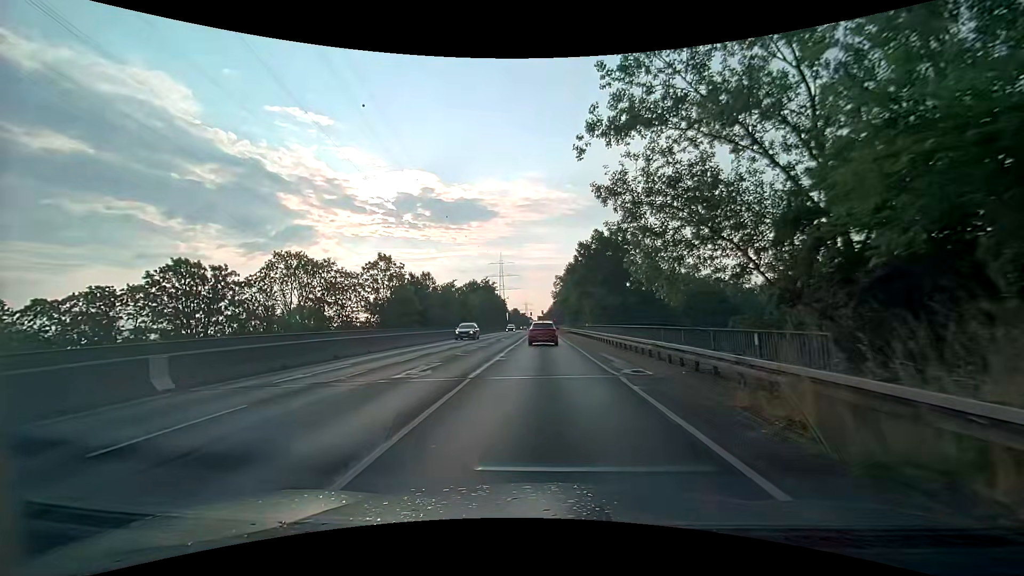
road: secondary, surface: asphalt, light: Day
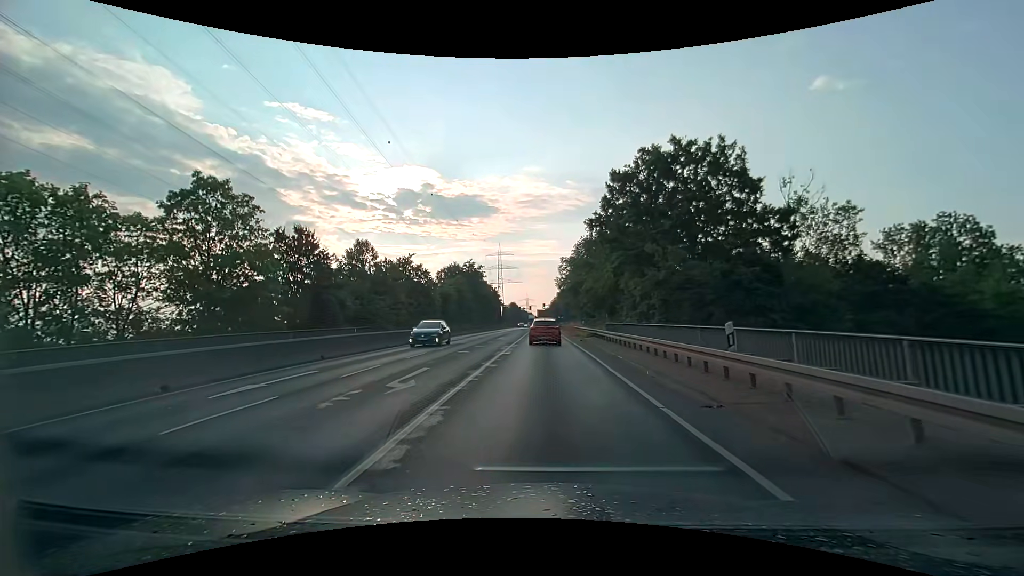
(+0.2, +29.9) m; +1°
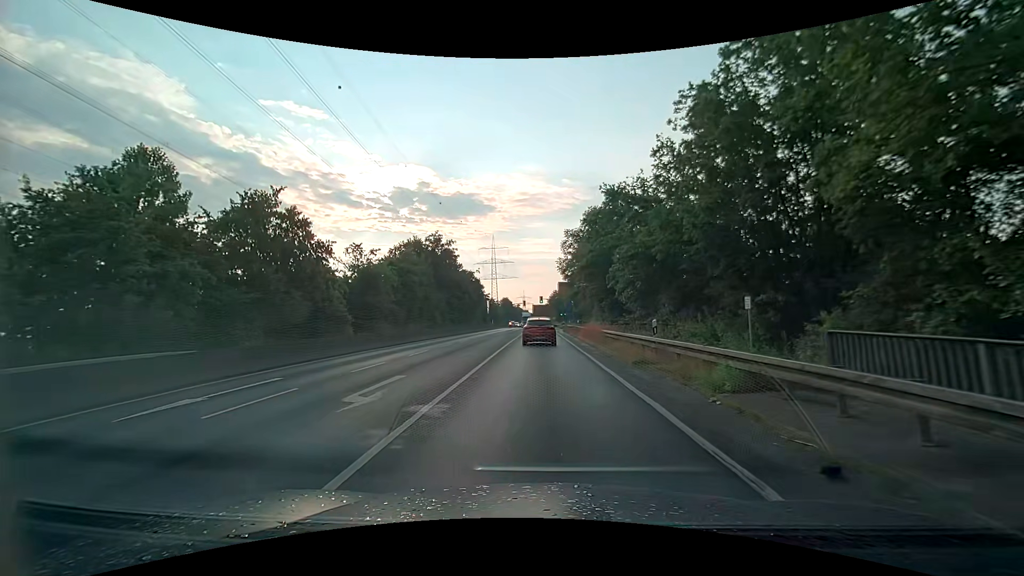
(-0.3, +29.4) m; 0°
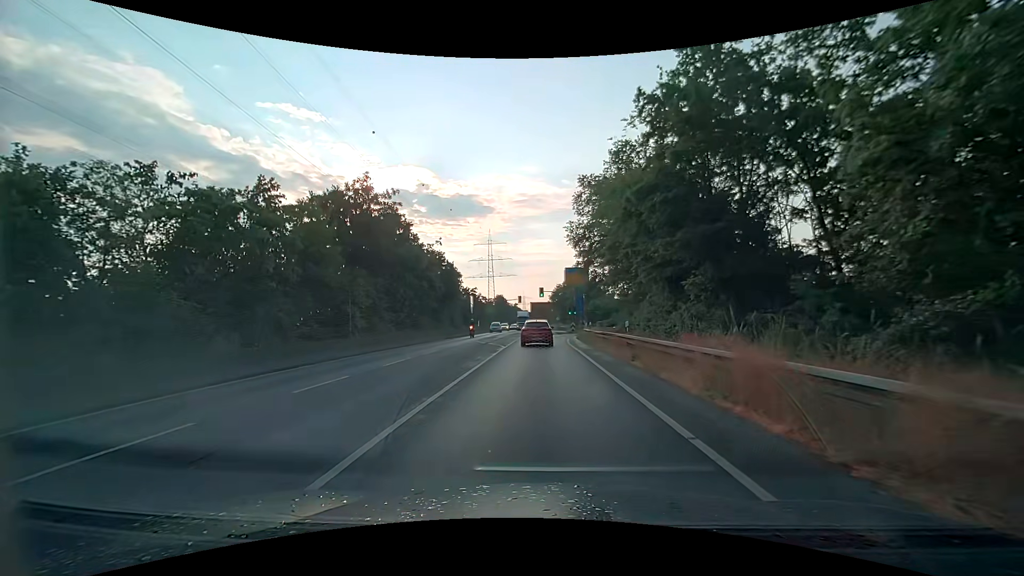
(-0.1, +27.4) m; -1°
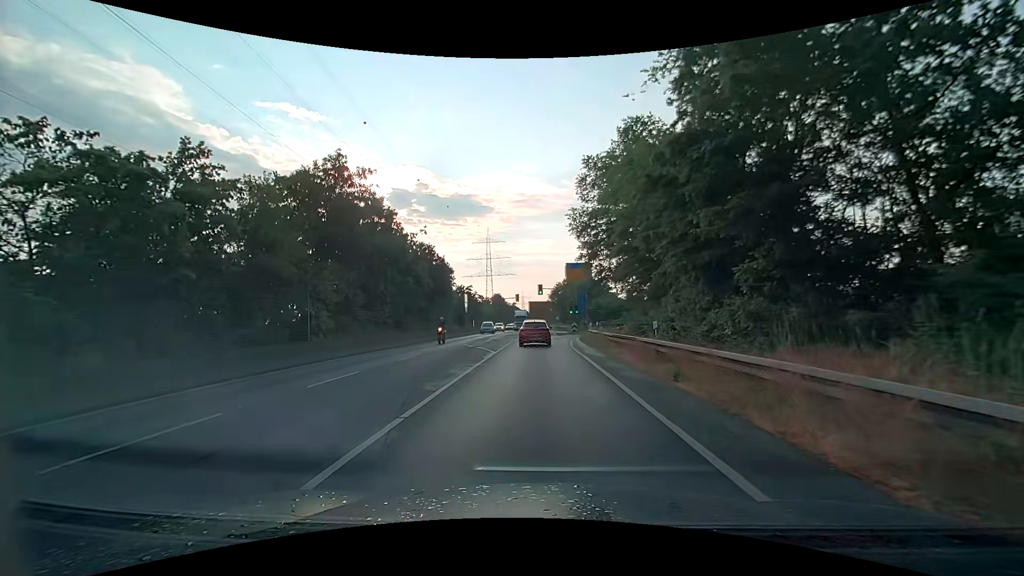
(+0.1, +5.4) m; +1°
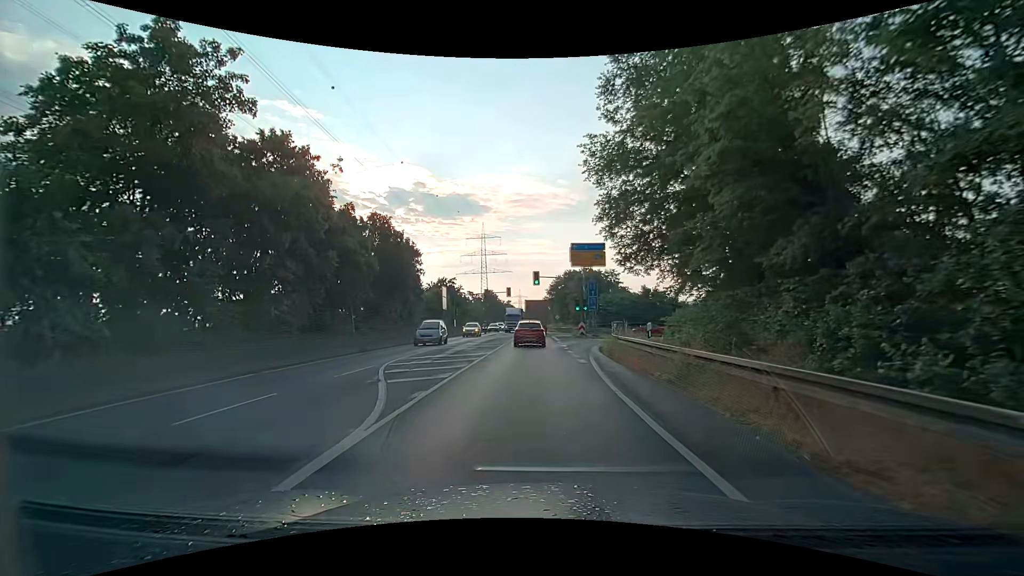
(-0.1, +16.1) m; 0°
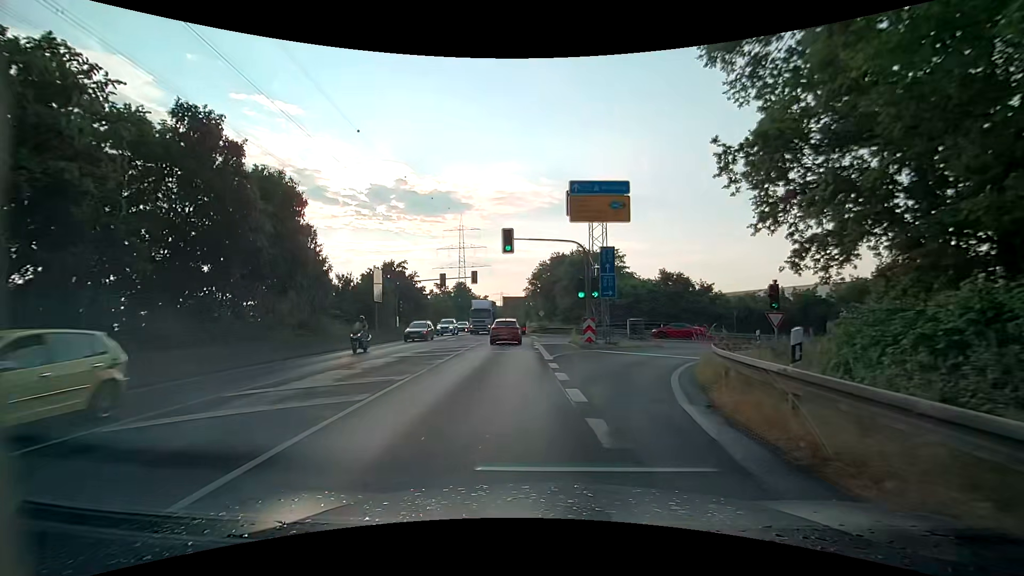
(+0.3, +20.7) m; +1°
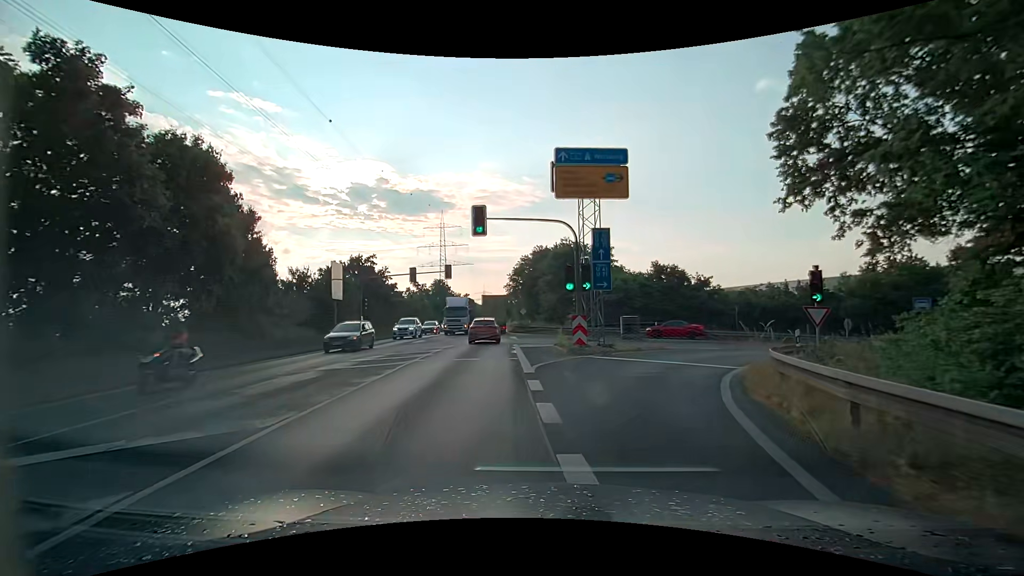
(+0.2, +5.0) m; +3°
(+1, +10) (+5, +19) (+12, +26) (+20, +31) (+30, +33) (+40, +34) (+50, +35) (+60, +35) (+70, +35) (+80, +32) m
